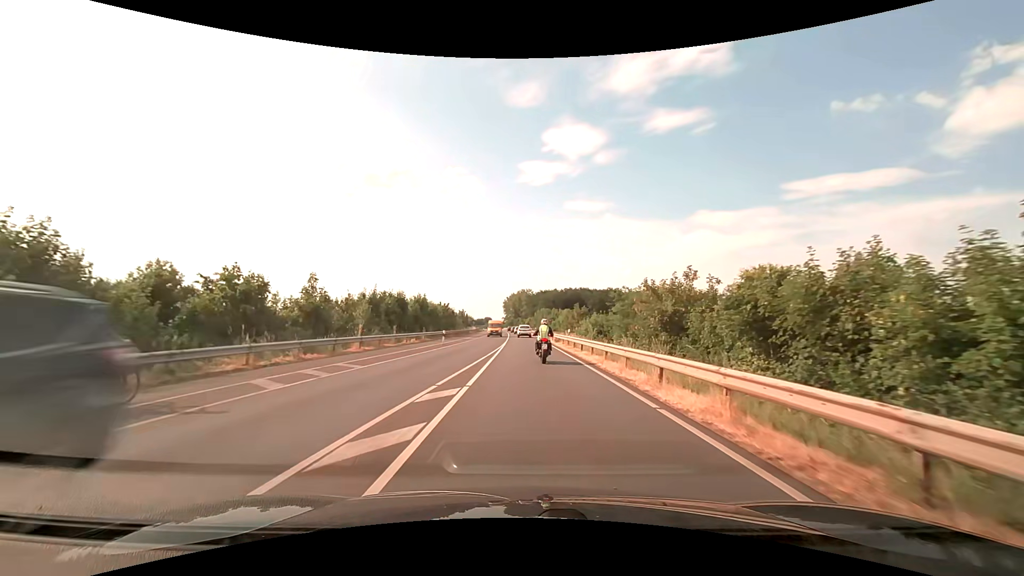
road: secondary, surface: asphalt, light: Day
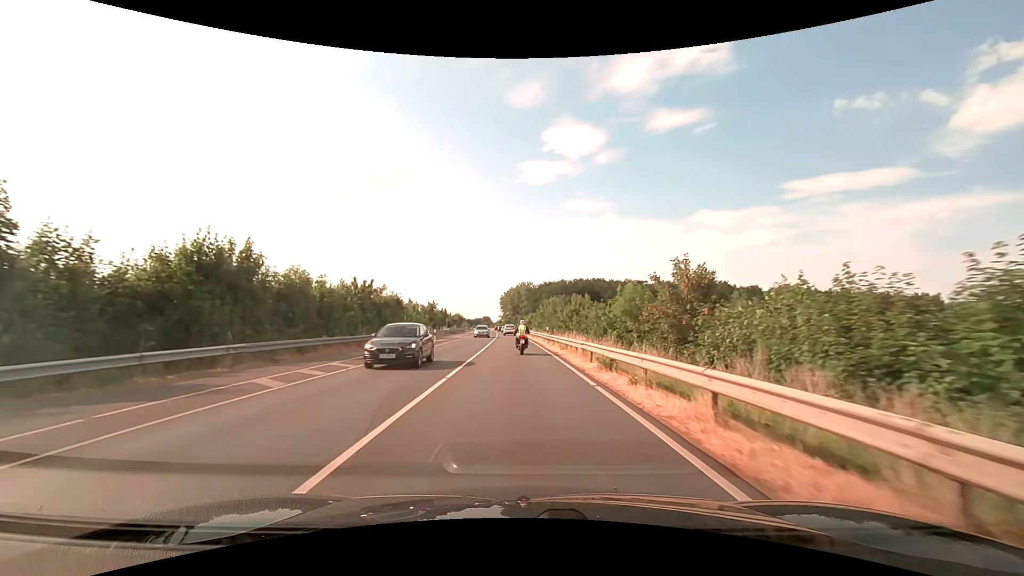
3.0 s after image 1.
(+0.4, +45.4) m; 0°
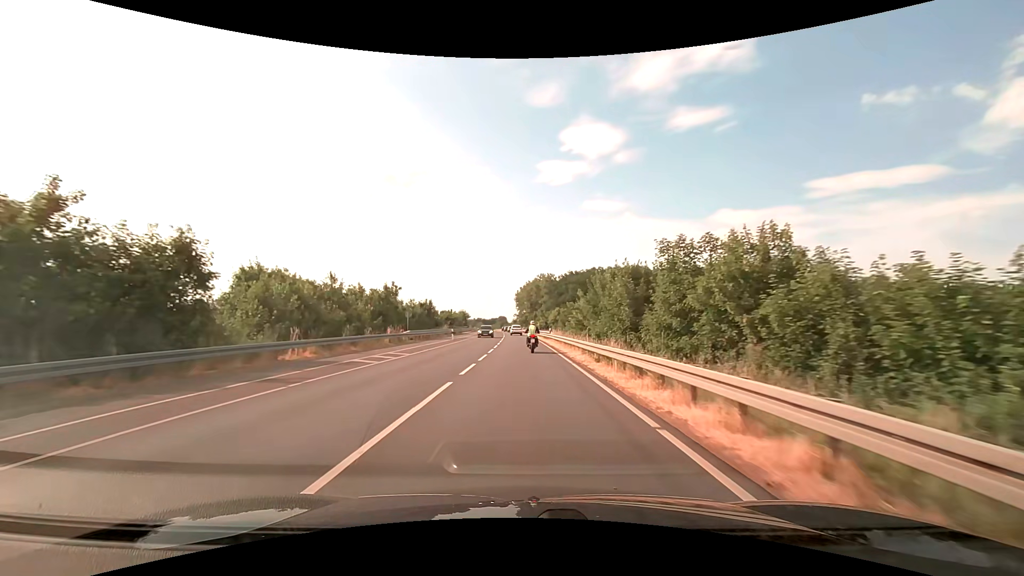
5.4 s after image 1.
(-0.8, +40.9) m; -2°
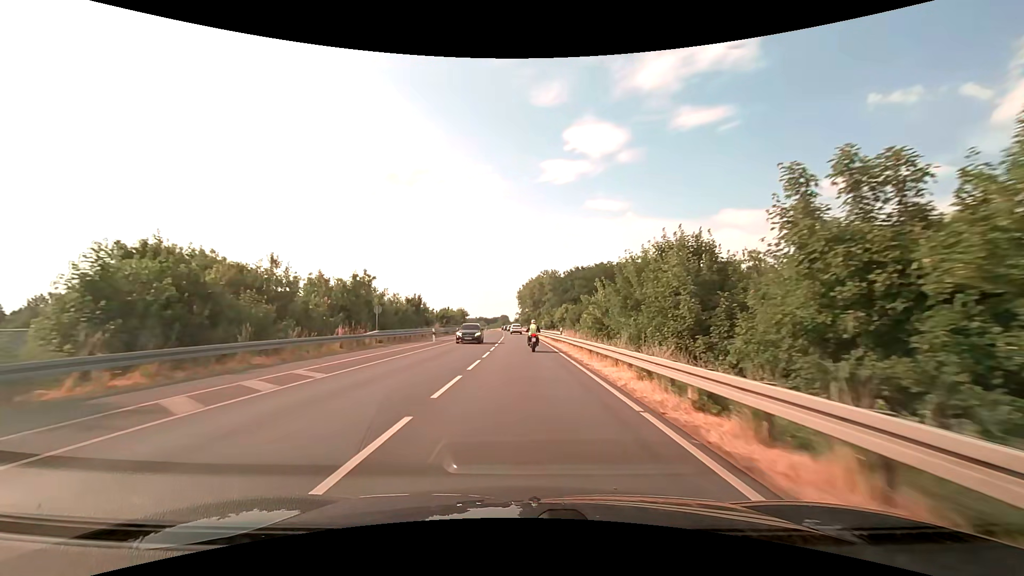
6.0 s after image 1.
(0.0, +10.7) m; 0°
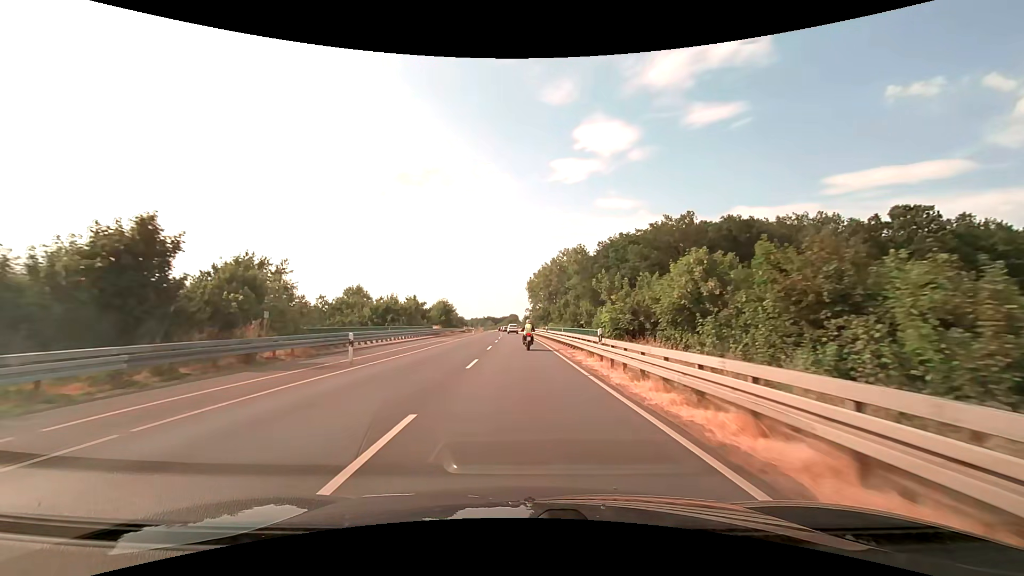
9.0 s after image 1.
(-0.5, +53.9) m; -1°
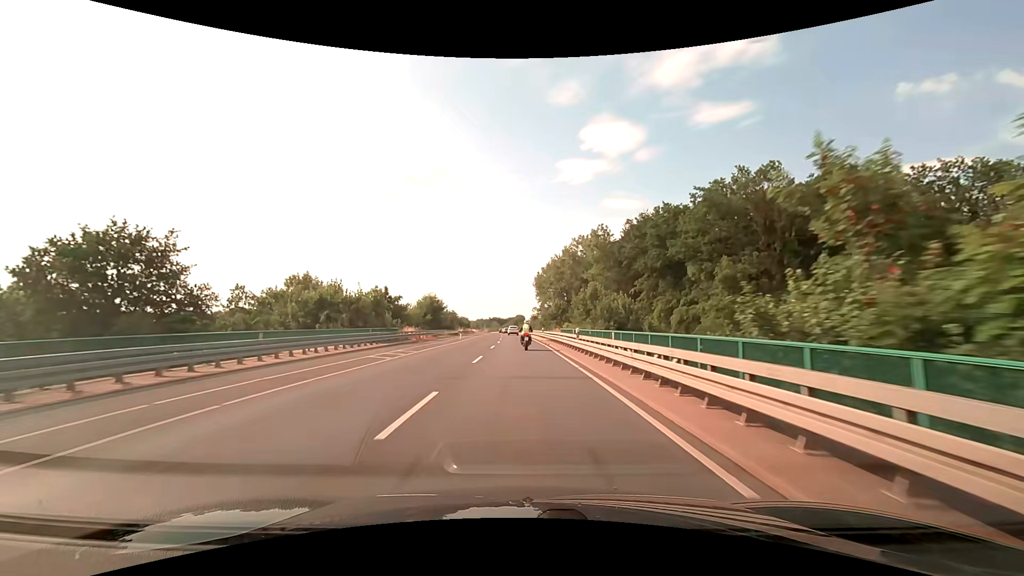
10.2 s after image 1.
(-0.1, +21.8) m; -1°
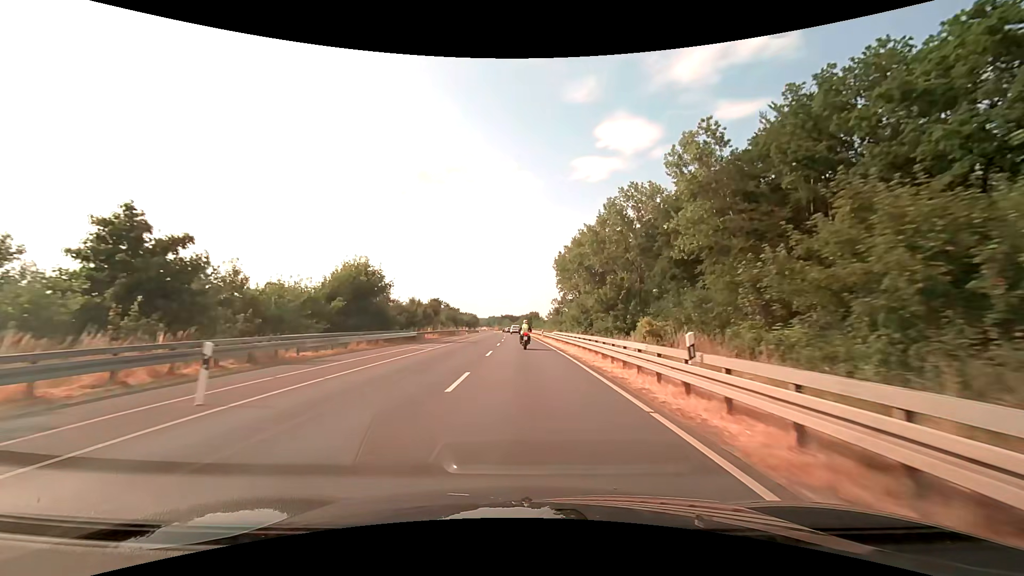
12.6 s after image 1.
(-0.6, +43.9) m; -2°
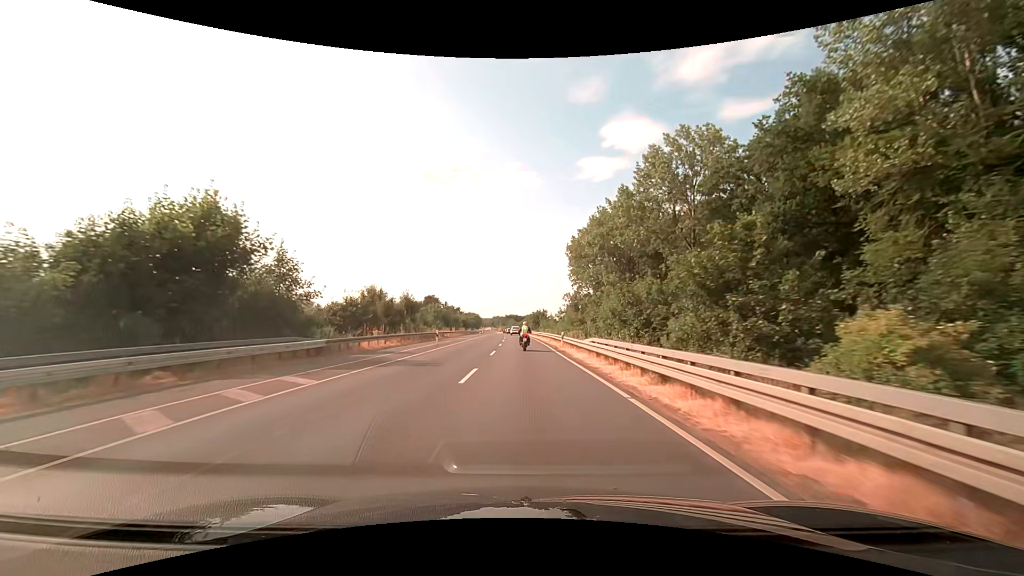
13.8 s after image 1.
(-0.1, +22.2) m; 0°
(0, +10) (0, +20) (0, +30) (0, +40) (-1, +50) (-1, +60) (-1, +70) (-1, +80) (-2, +90) (-2, +100) m
